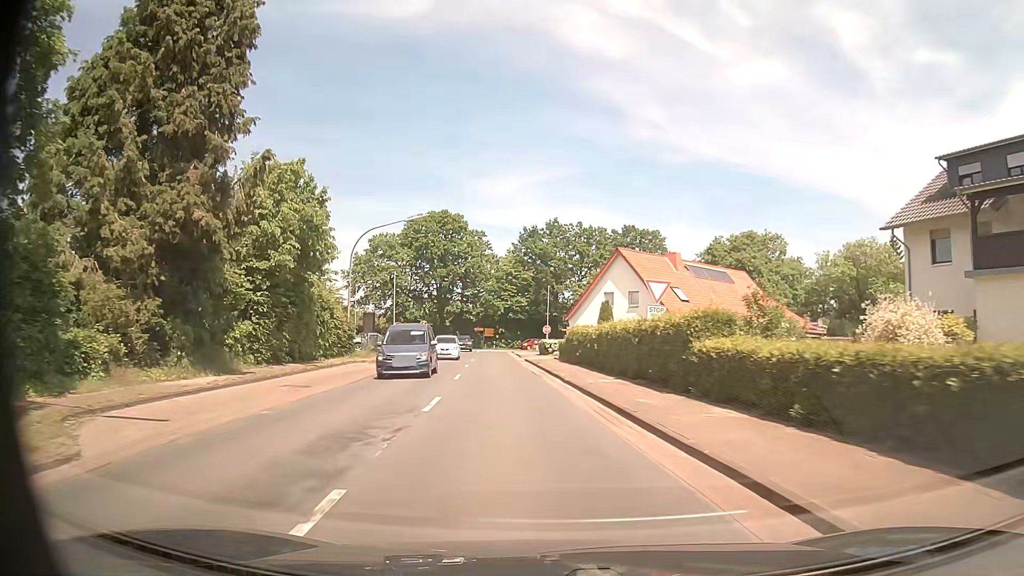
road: secondary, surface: asphalt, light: Day
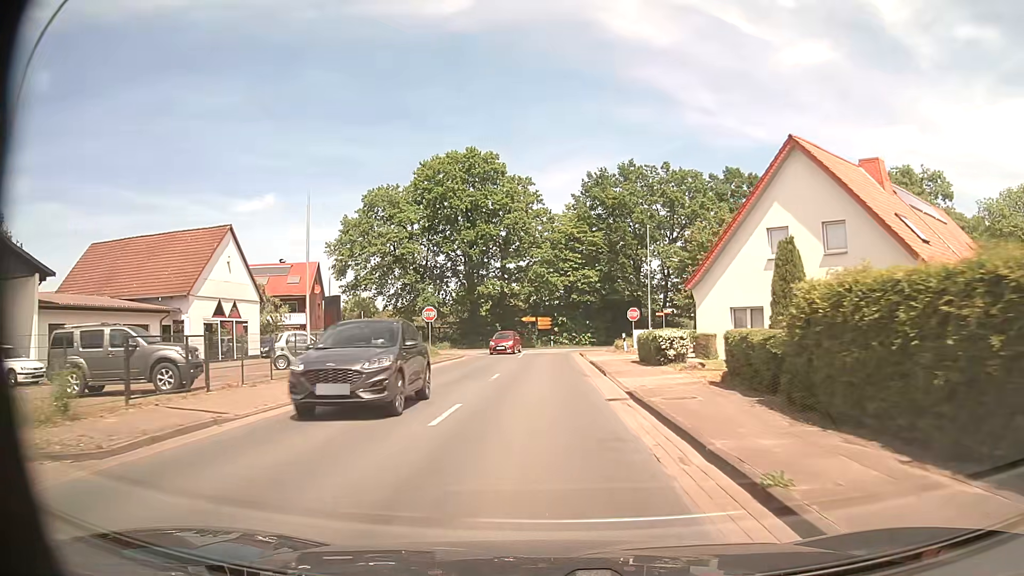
(-1.6, +29.2) m; -6°
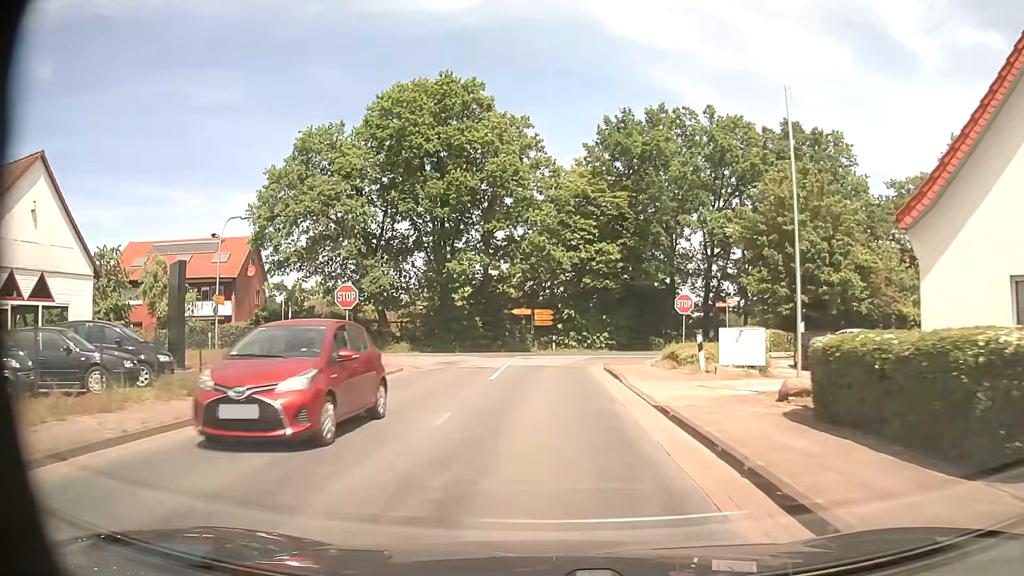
(0.0, +18.1) m; 0°
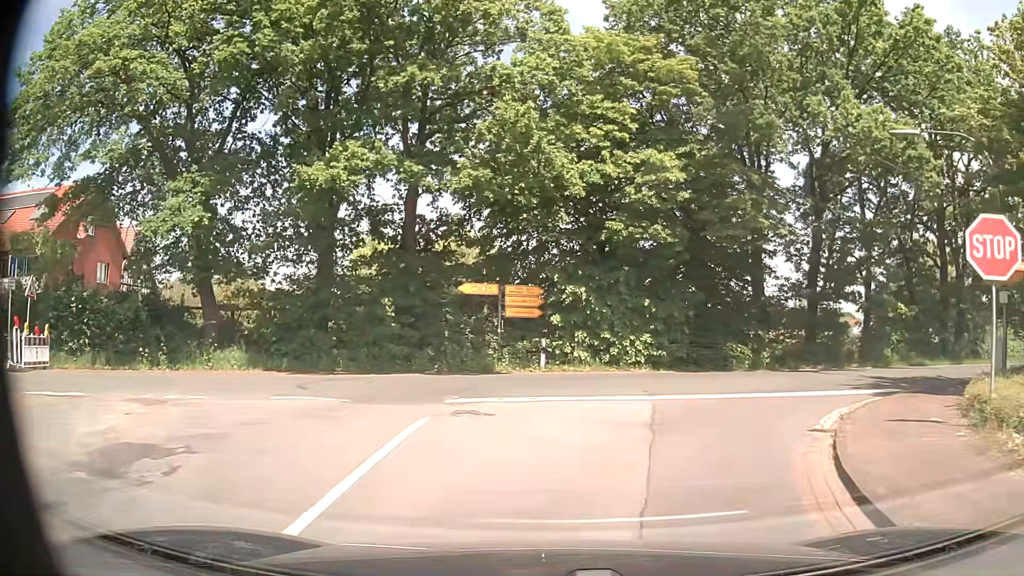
(-0.3, +22.9) m; +1°
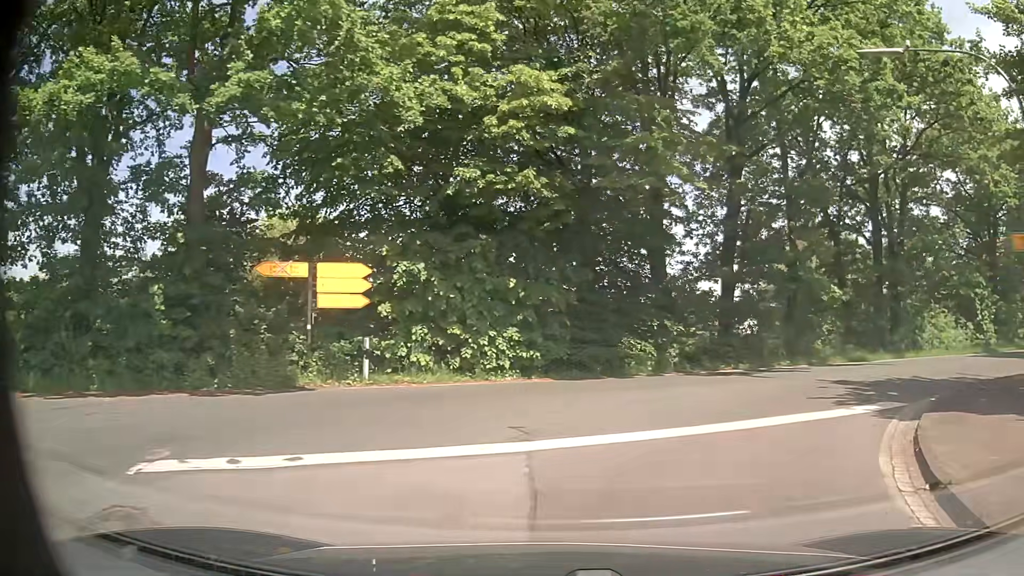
(+0.6, +6.4) m; +12°
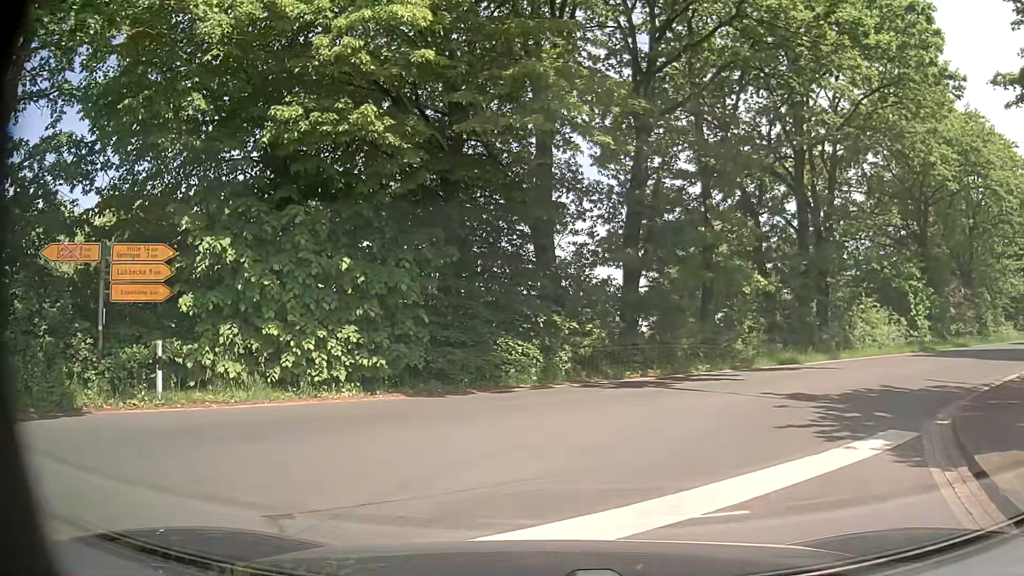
(+0.3, +4.0) m; +10°
